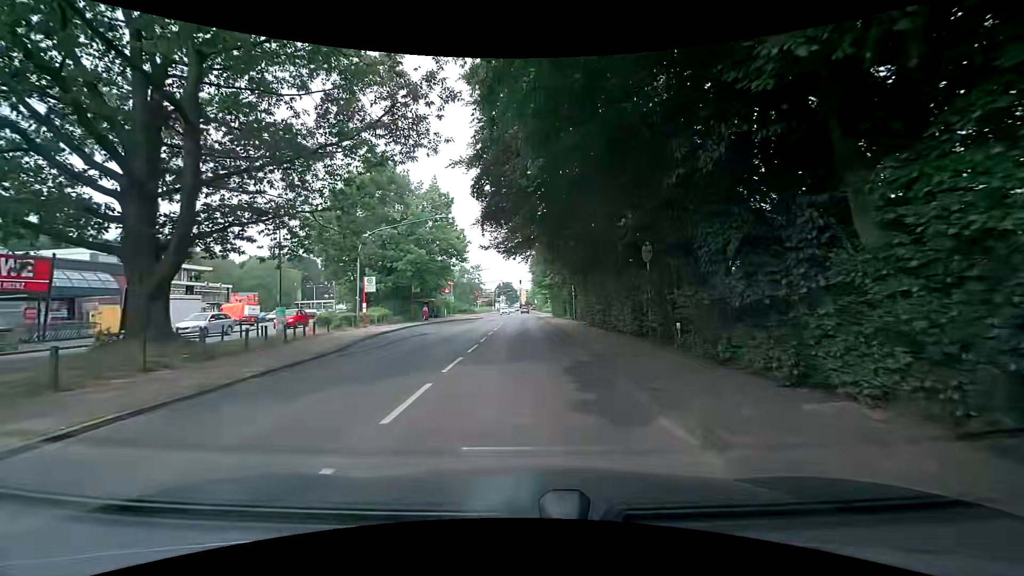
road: secondary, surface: asphalt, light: Day
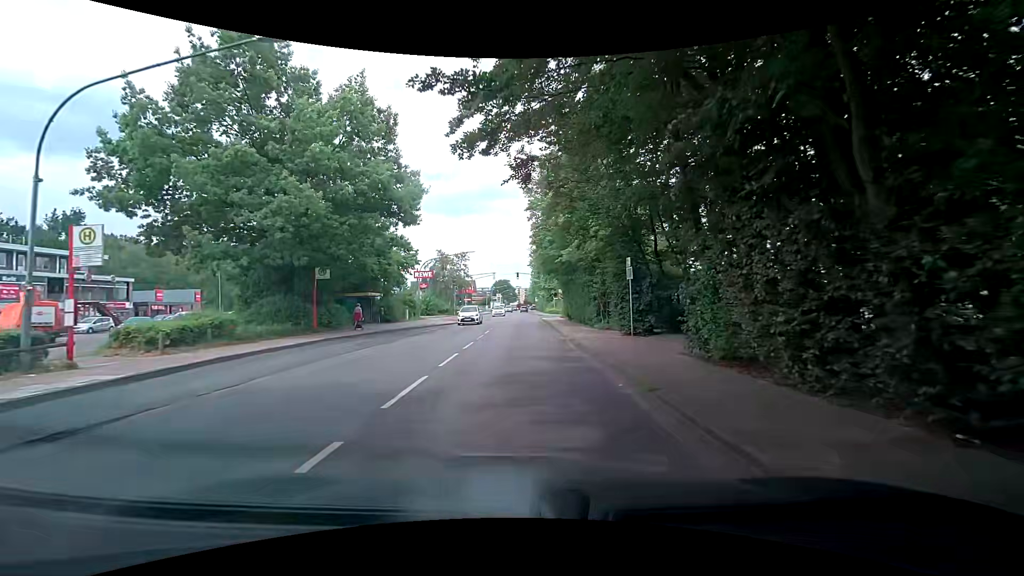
(0.0, +22.3) m; +1°
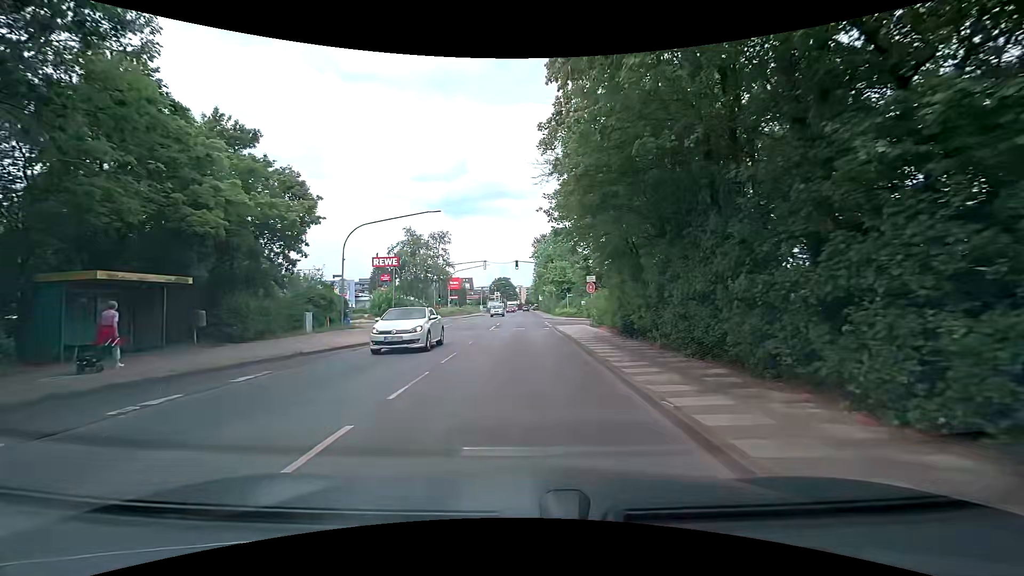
(-0.6, +22.4) m; -1°
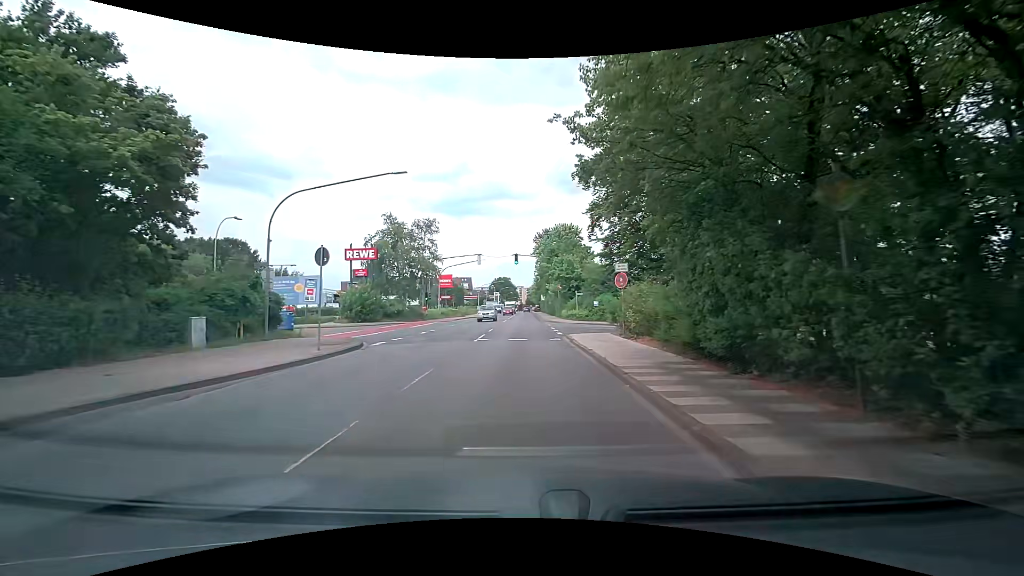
(-0.1, +9.0) m; -1°
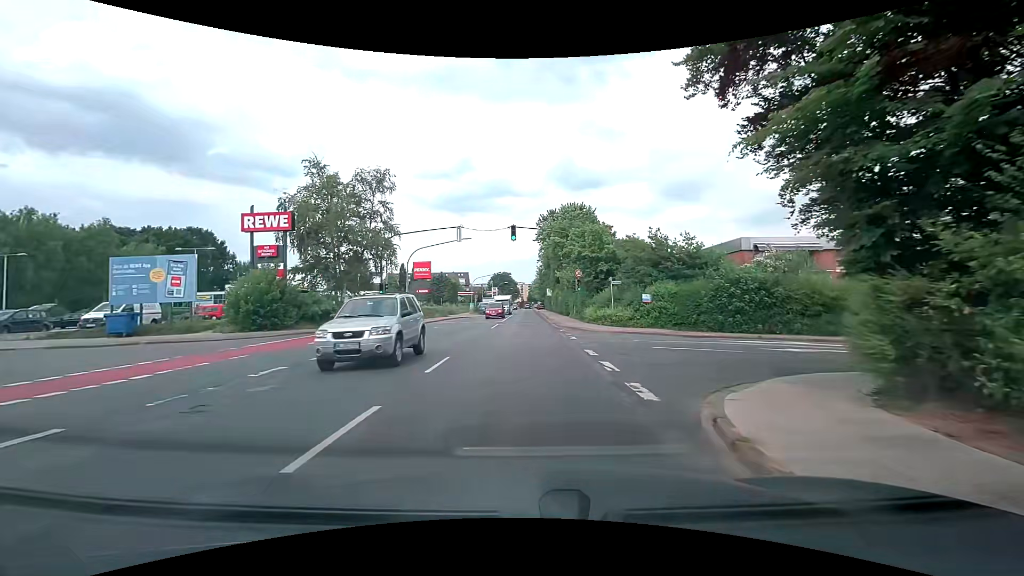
(-0.1, +17.9) m; 0°
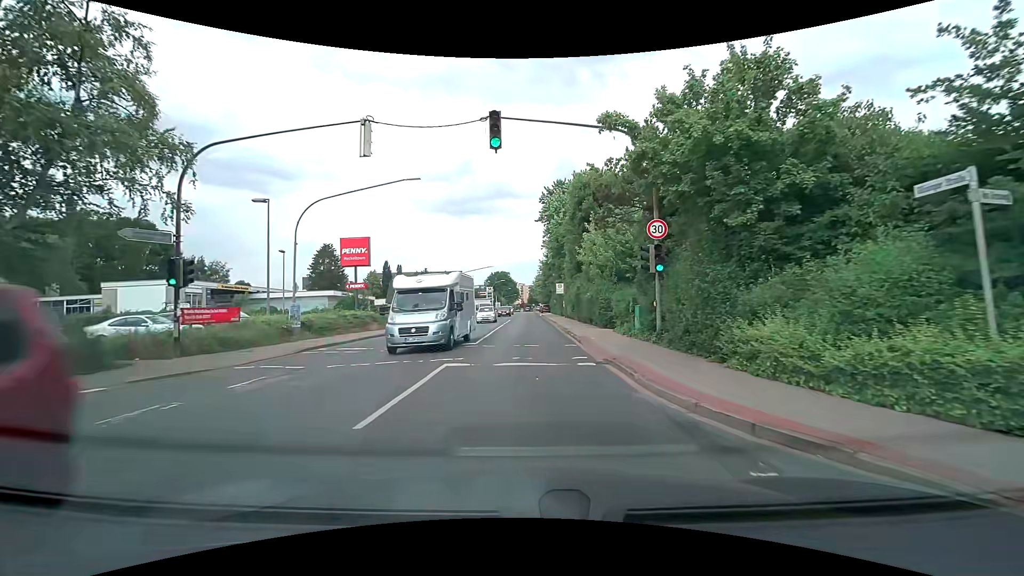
(0.0, +22.3) m; 0°
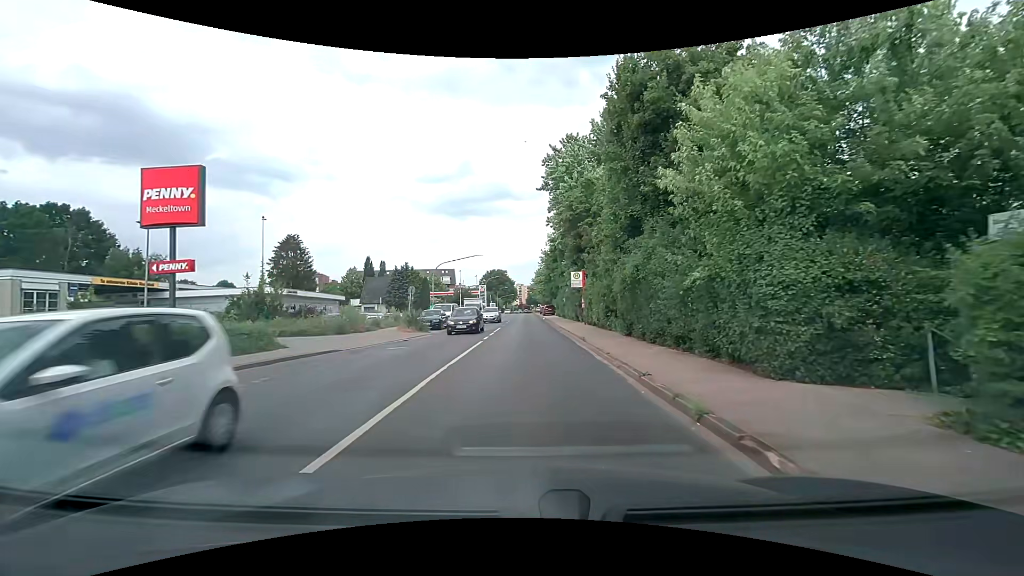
(-0.2, +17.9) m; 0°
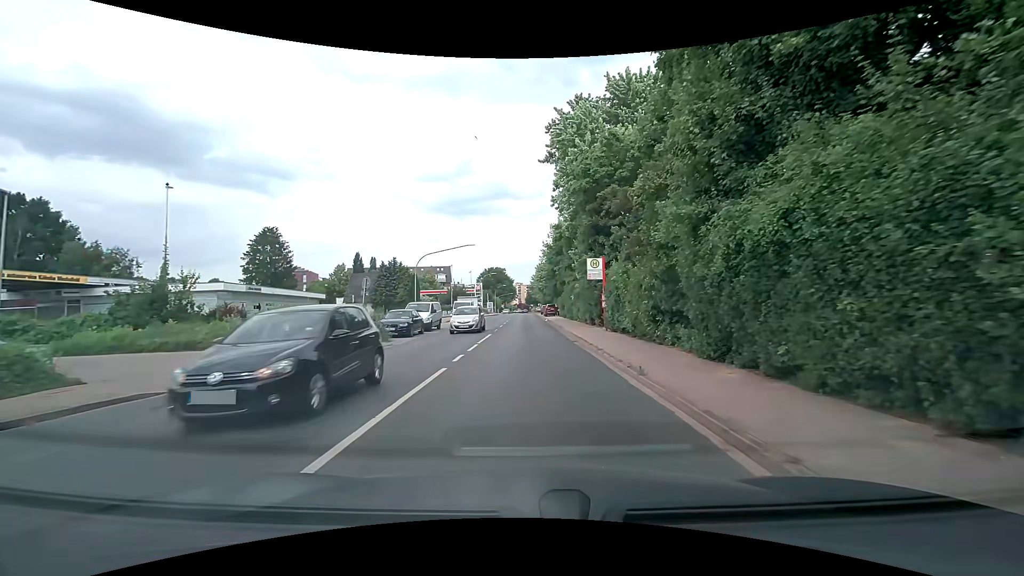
(0.0, +8.9) m; +1°
(0, +10) (0, +20) (0, +30) (0, +40) (0, +50) (0, +60) (0, +70) (0, +80) (0, +90) (-1, +100) m
